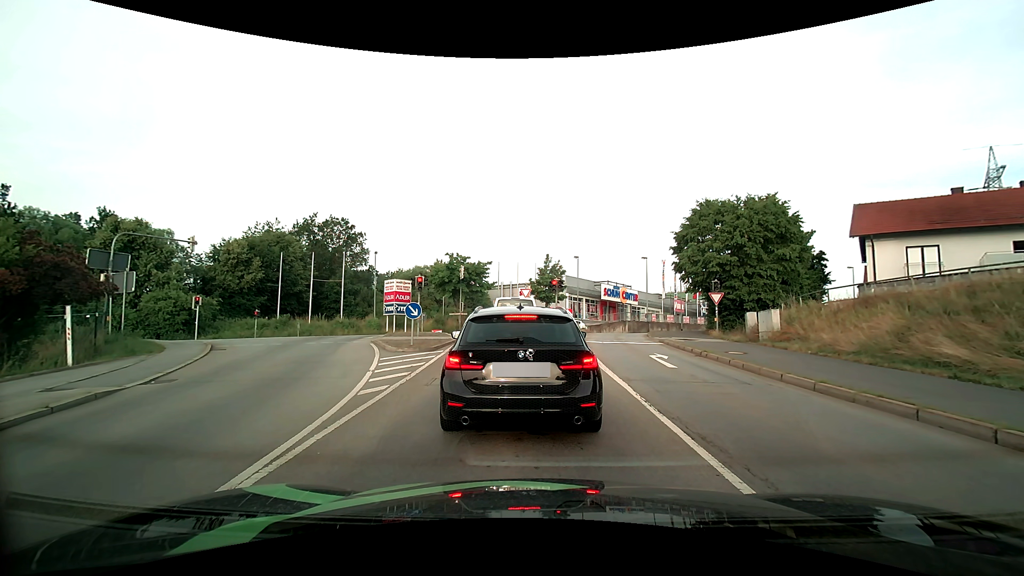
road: primary_link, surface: asphalt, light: Day
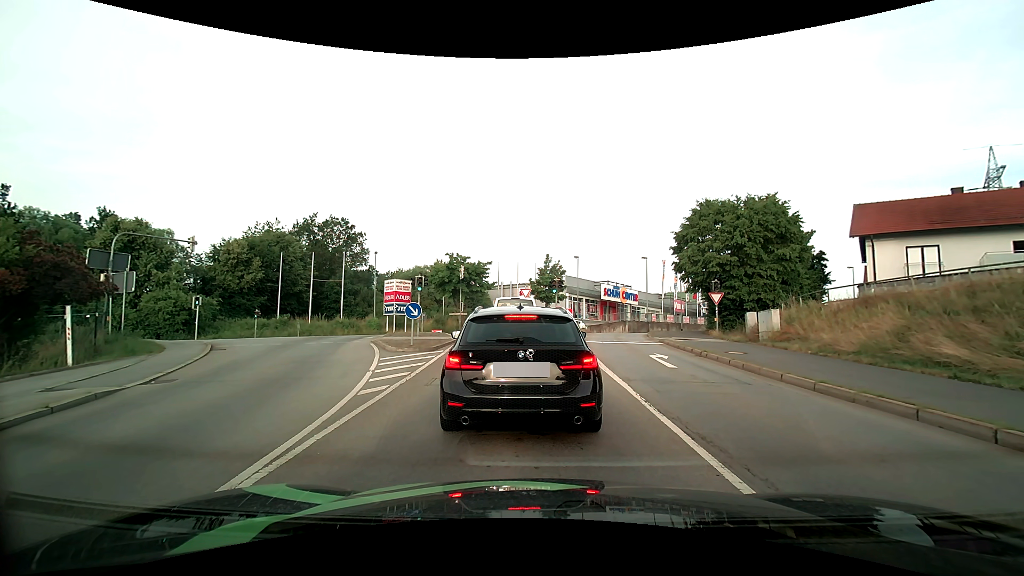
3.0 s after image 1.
(0.0, 0.0) m; 0°
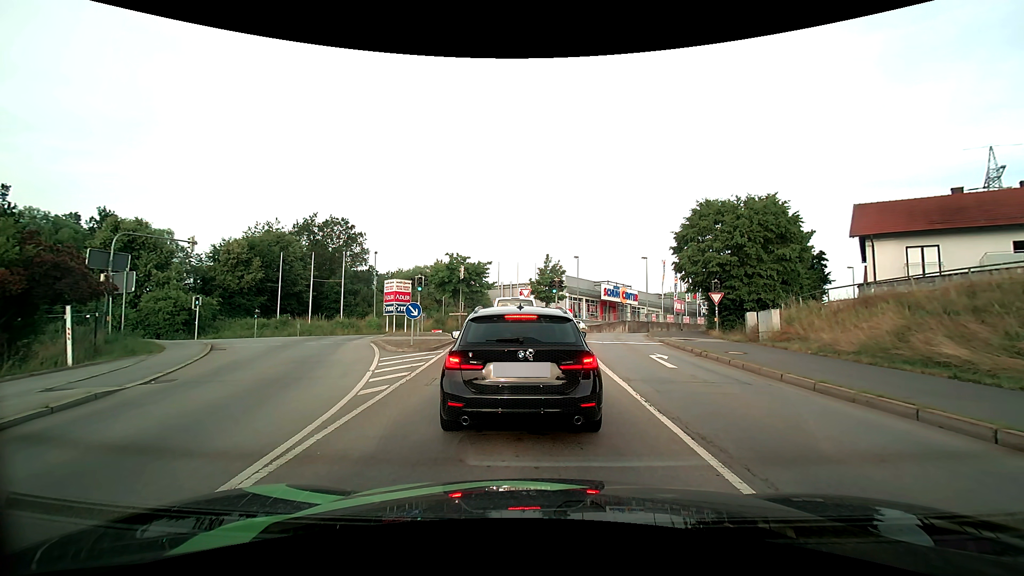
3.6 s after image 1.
(0.0, 0.0) m; 0°
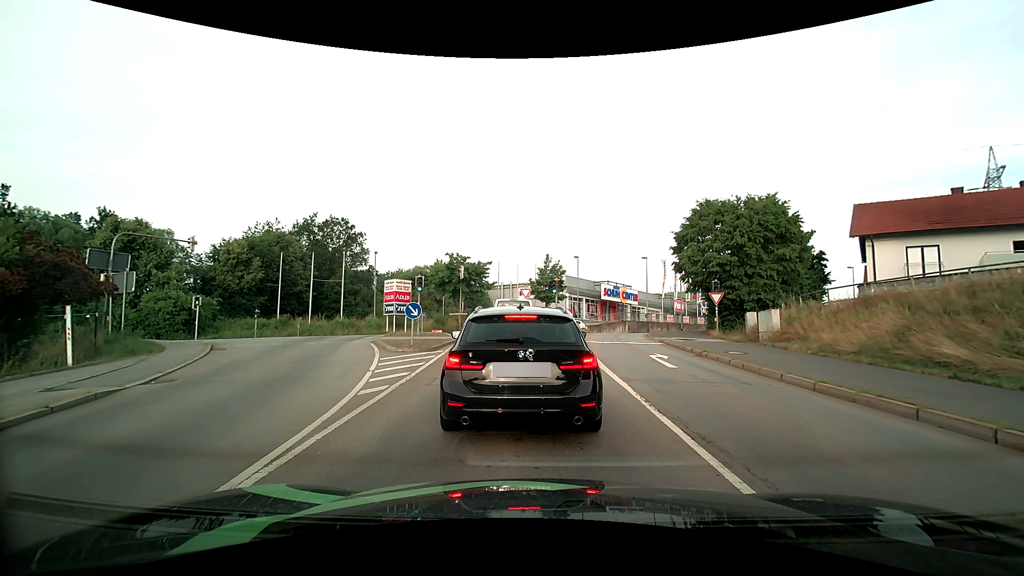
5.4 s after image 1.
(0.0, 0.0) m; 0°
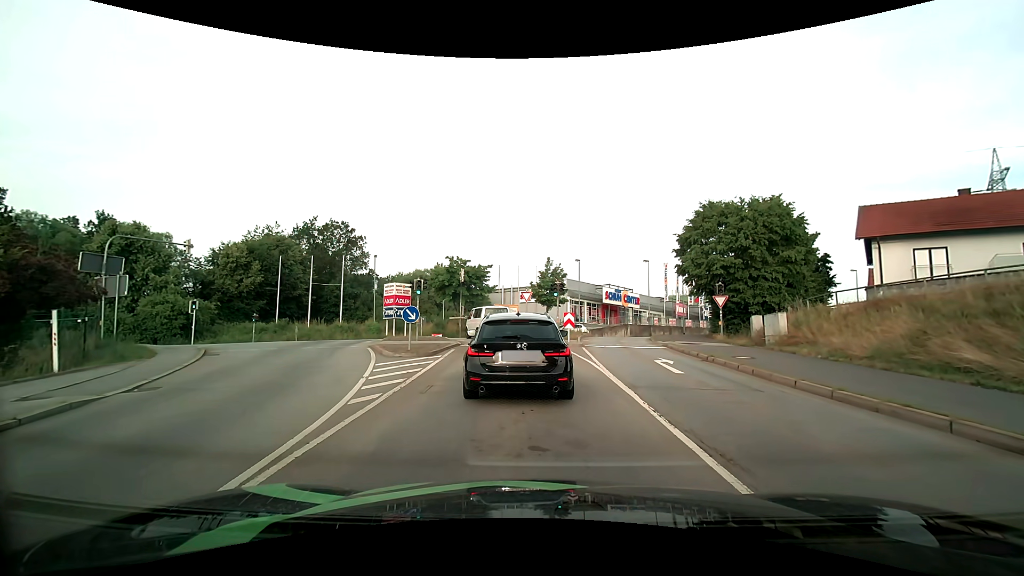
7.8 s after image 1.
(0.0, +0.6) m; 0°
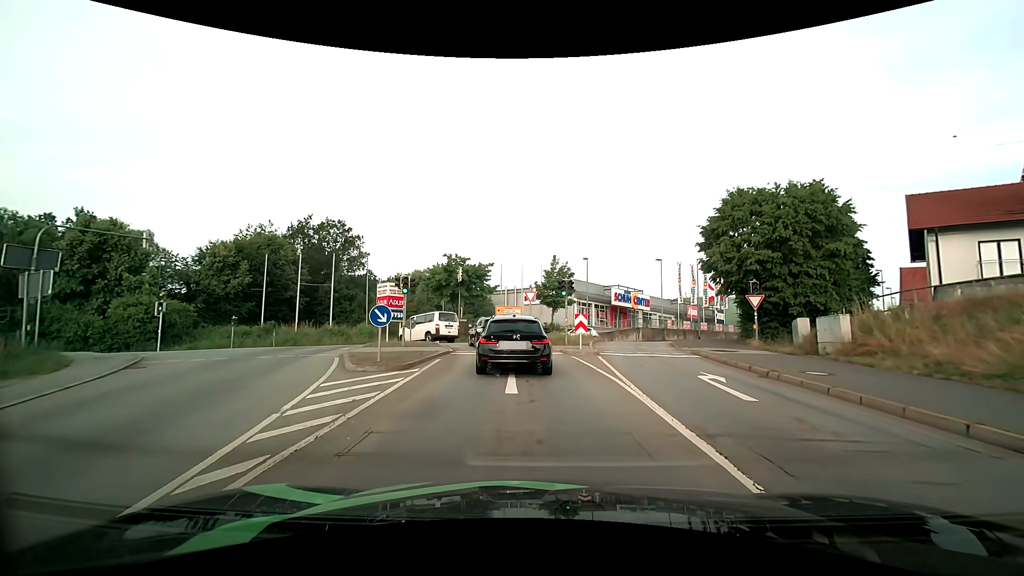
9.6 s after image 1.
(-0.1, +4.2) m; -1°
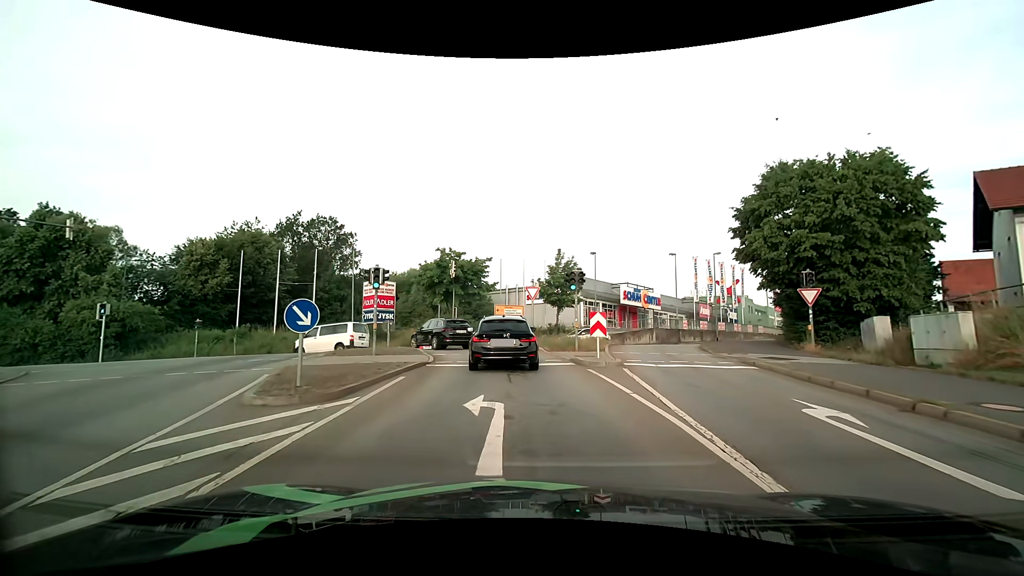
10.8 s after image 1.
(0.0, +5.0) m; 0°
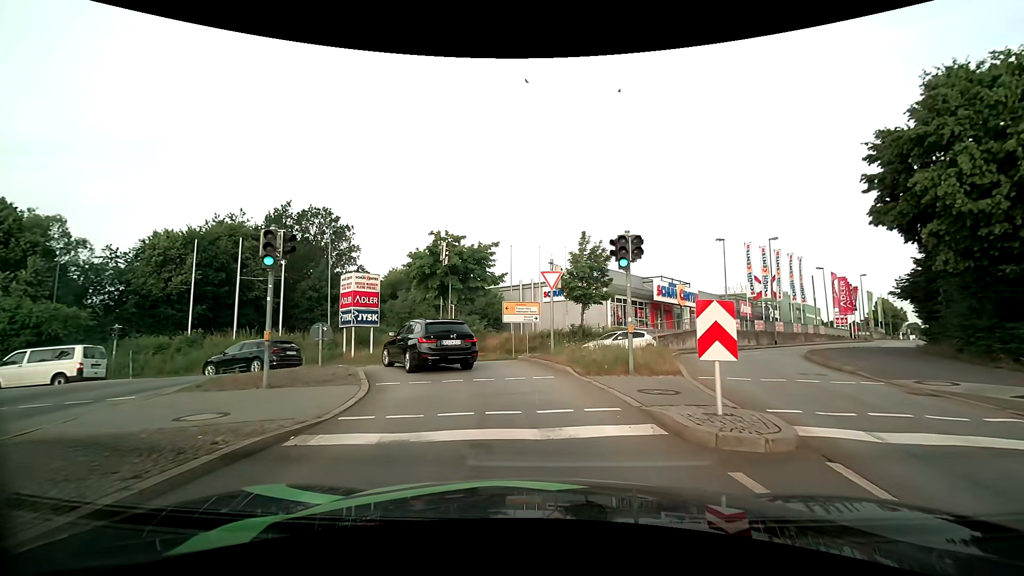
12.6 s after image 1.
(-0.1, +9.0) m; -2°
(0, +10) (-4, +19) (-12, +25) (-22, +25) (-32, +23) (-42, +22) (-52, +22) (-62, +23) (-72, +25) (-82, +26) m
